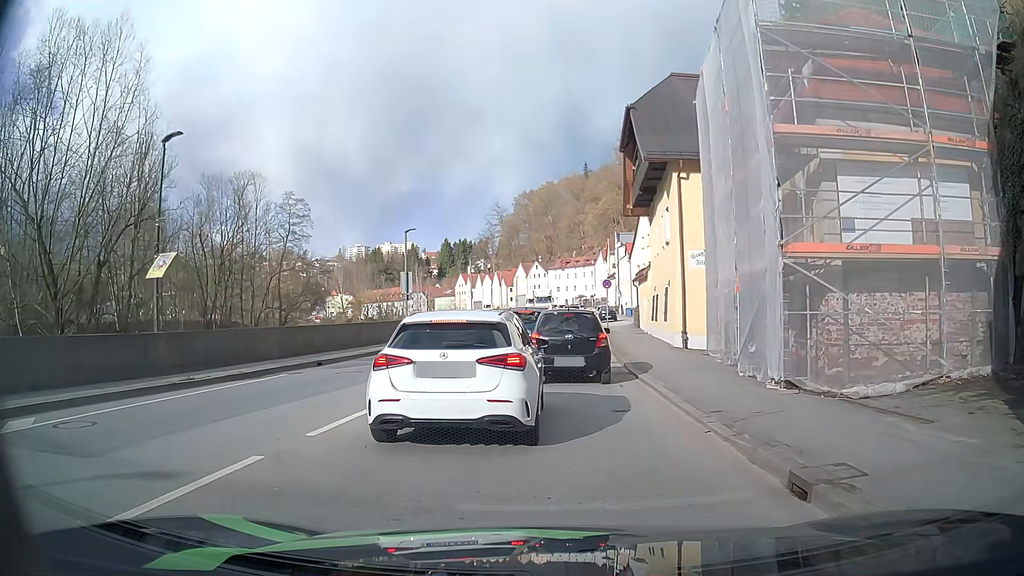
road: primary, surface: asphalt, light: Day
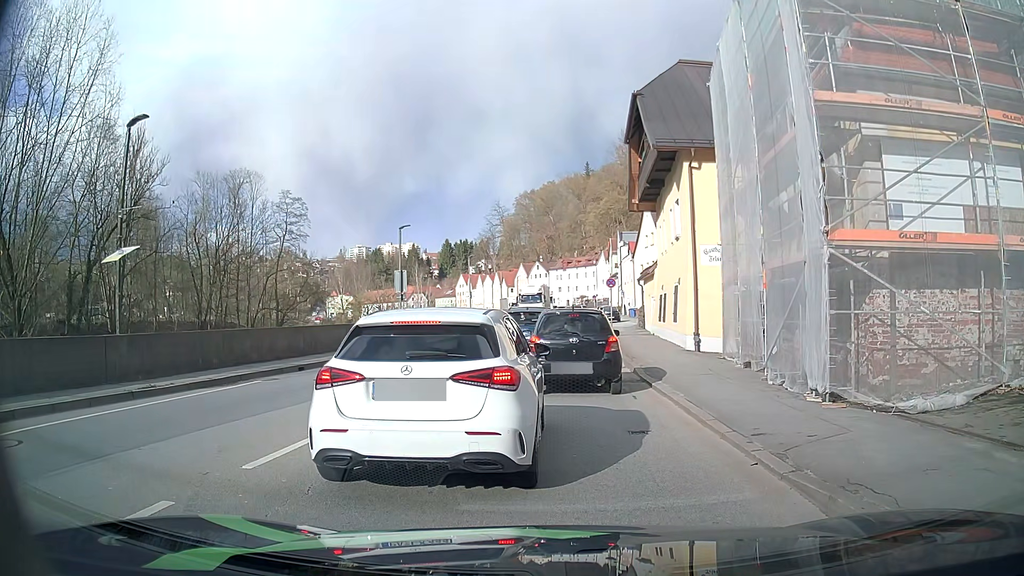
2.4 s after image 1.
(-0.1, +1.7) m; -2°
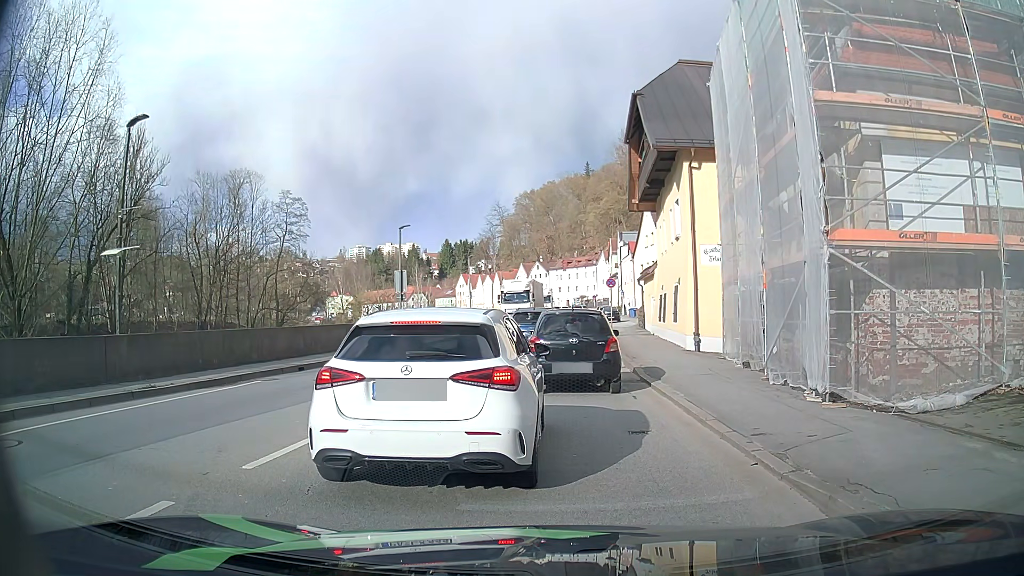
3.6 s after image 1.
(0.0, 0.0) m; 0°
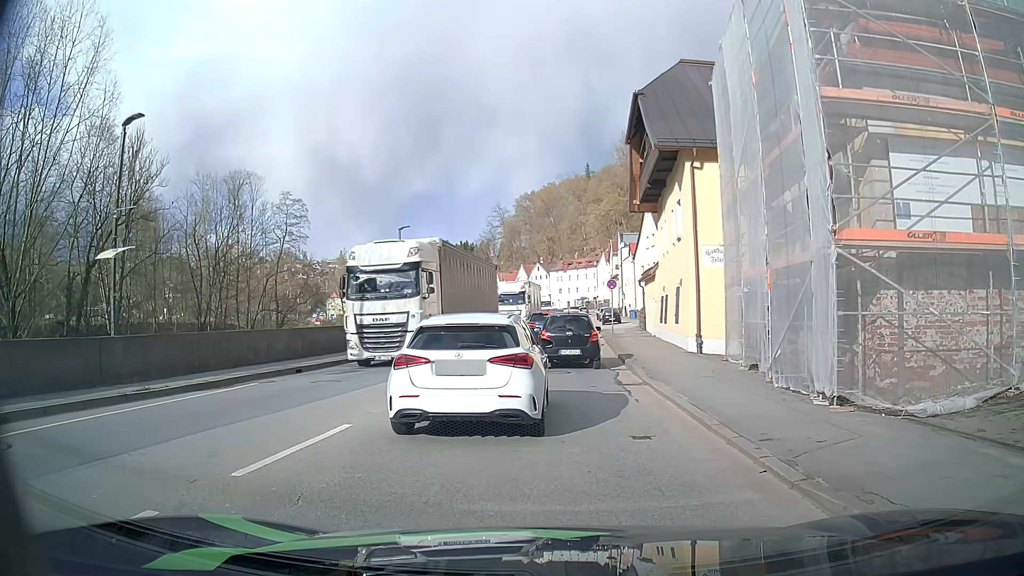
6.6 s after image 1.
(0.0, +0.3) m; 0°
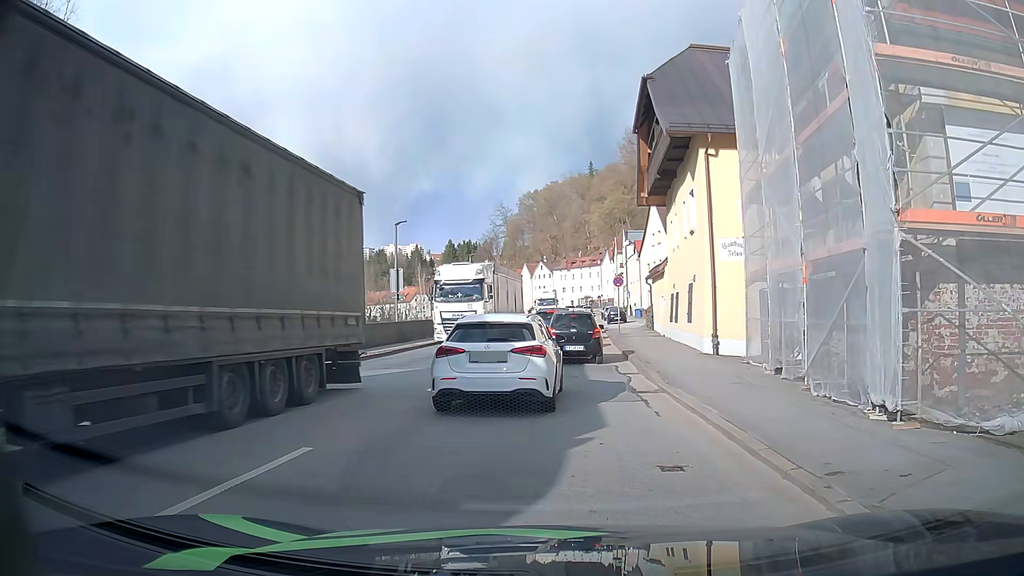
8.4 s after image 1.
(0.0, +1.8) m; 0°
